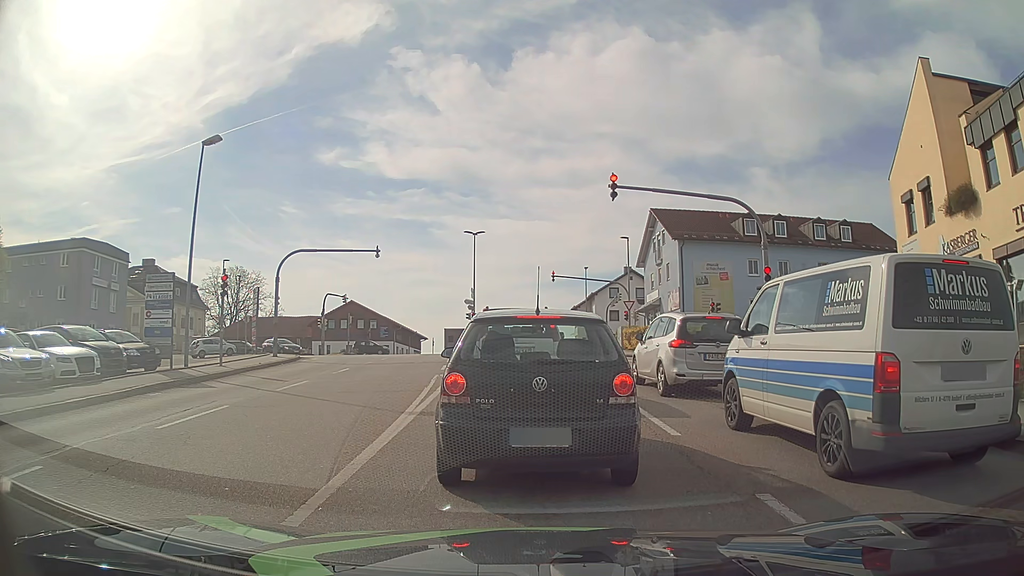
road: tertiary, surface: asphalt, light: Day
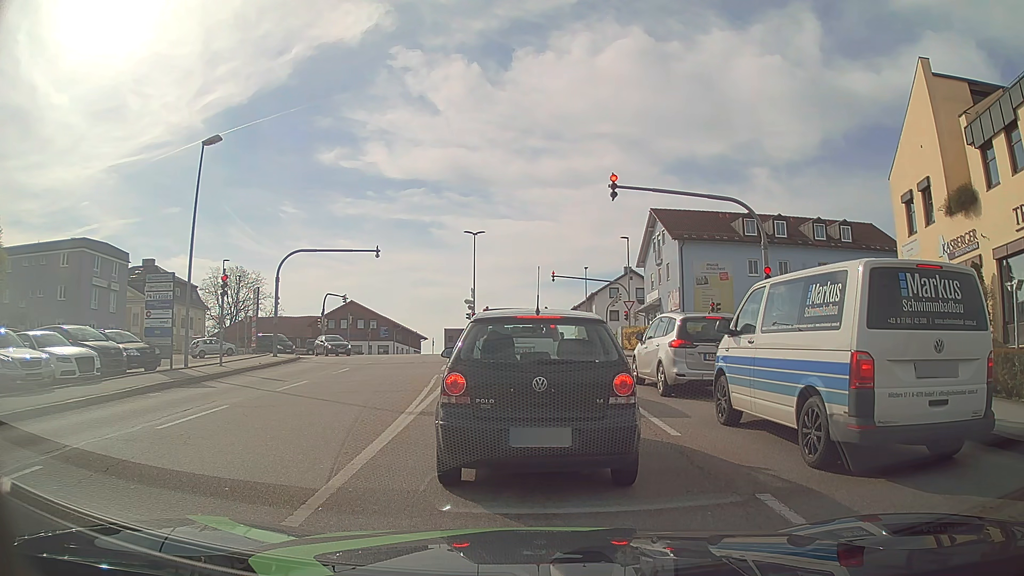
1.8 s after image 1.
(0.0, 0.0) m; 0°
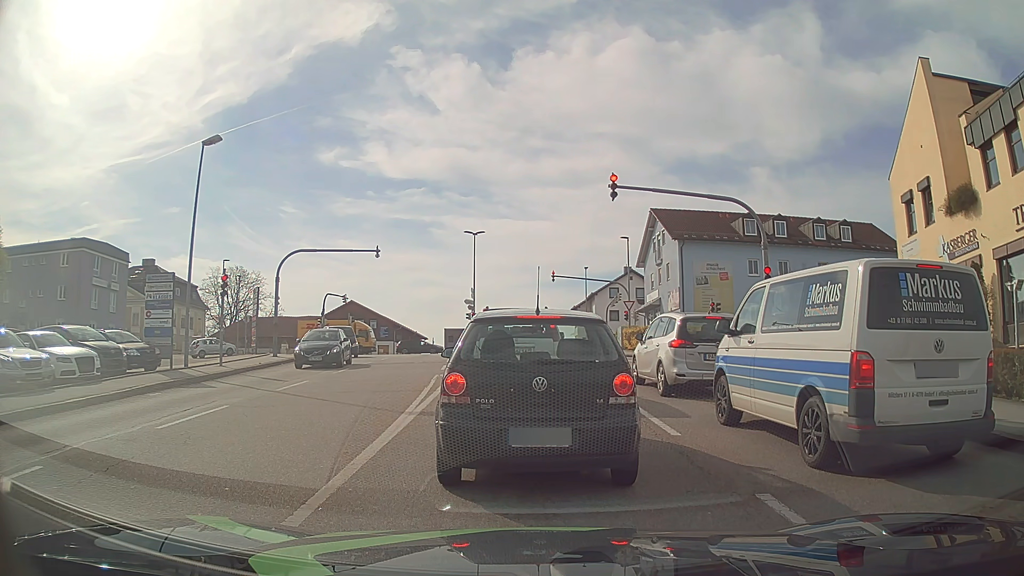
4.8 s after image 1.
(0.0, 0.0) m; 0°
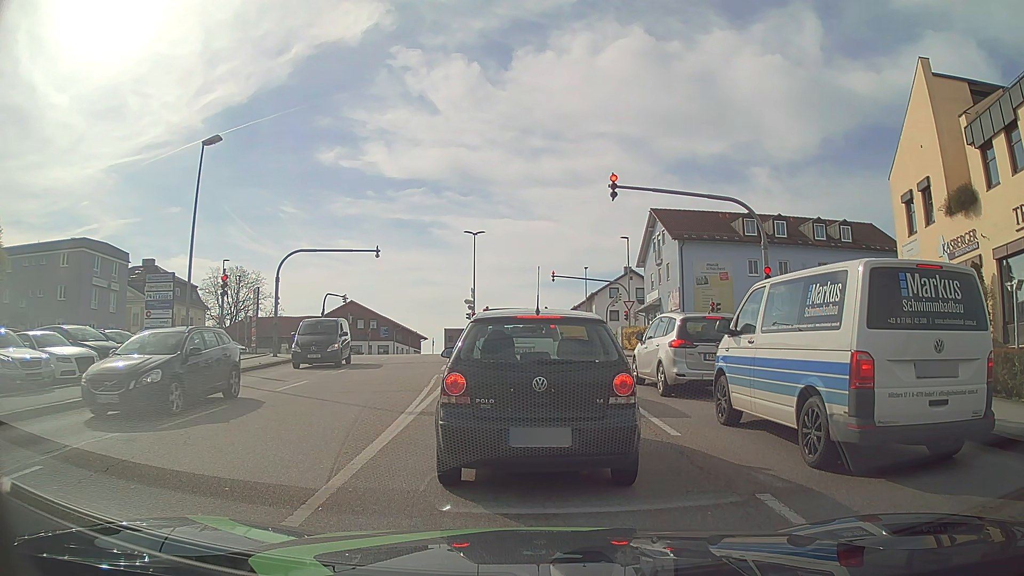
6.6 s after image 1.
(0.0, 0.0) m; 0°
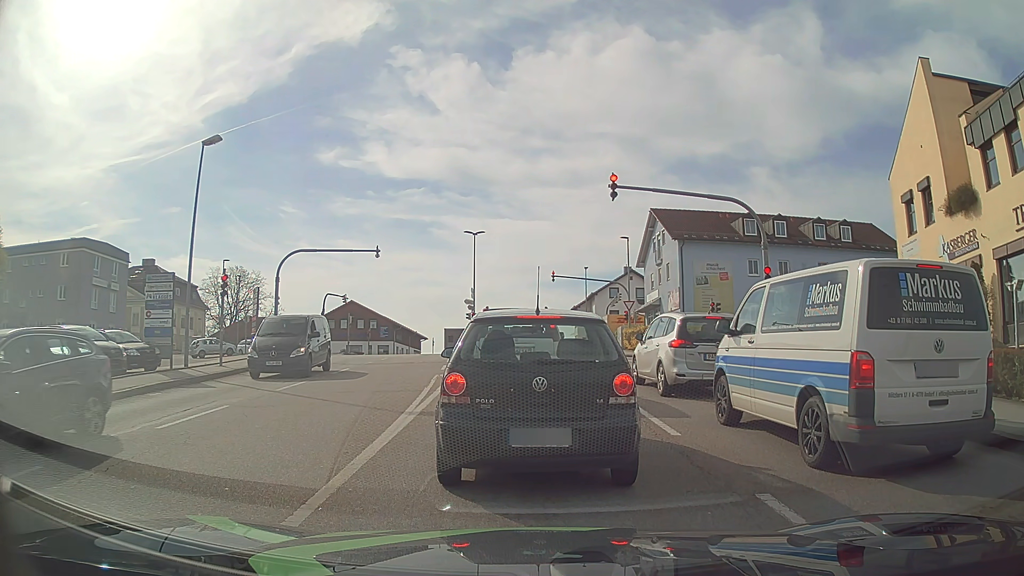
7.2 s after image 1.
(0.0, 0.0) m; 0°
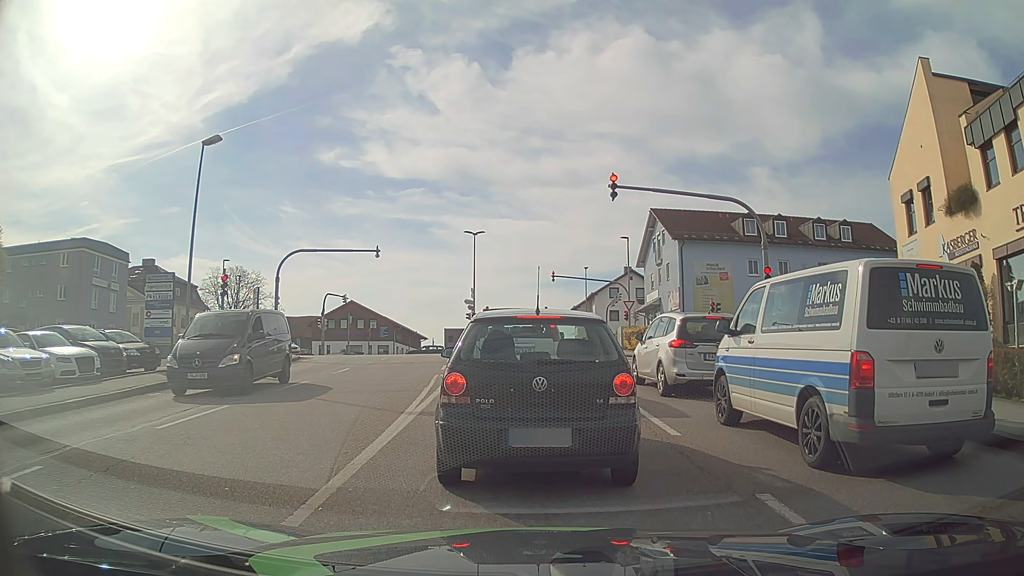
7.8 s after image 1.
(0.0, 0.0) m; 0°
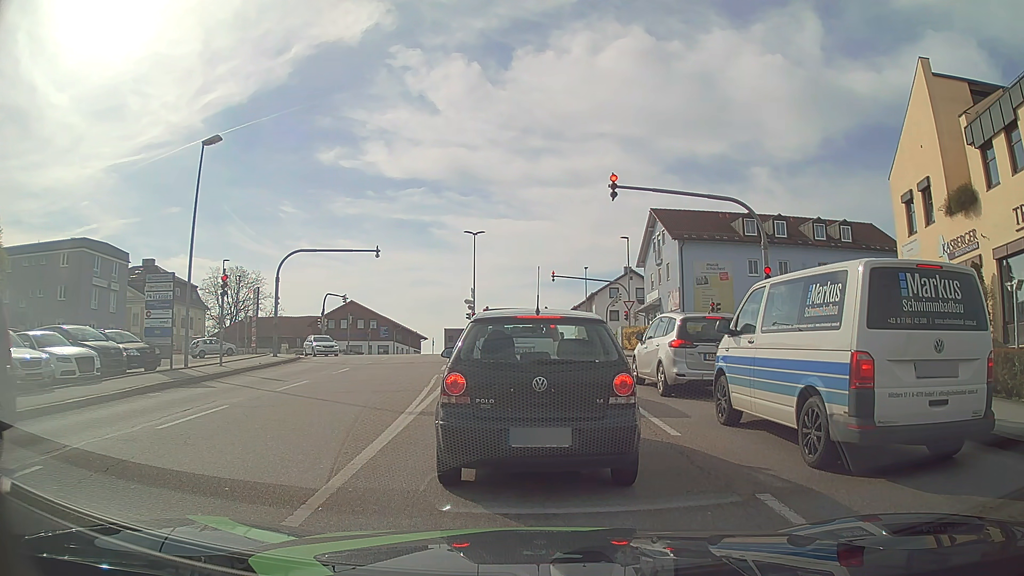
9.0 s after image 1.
(0.0, 0.0) m; 0°
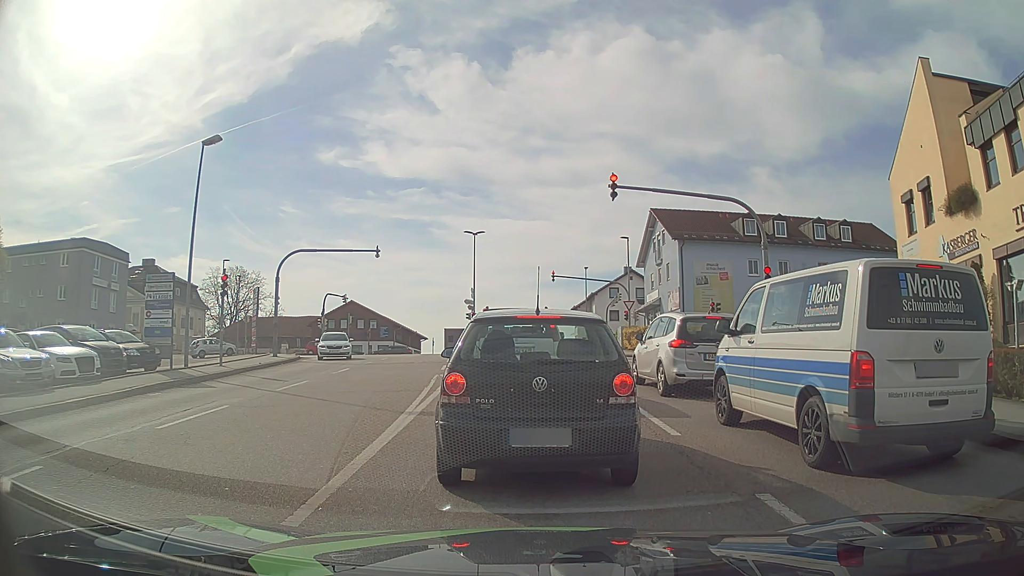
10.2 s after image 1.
(0.0, 0.0) m; 0°
(0, +10) (-1, +20) (-2, +30) (-2, +40) (-3, +50) (-4, +60) (-8, +69) (-17, +73) (-27, +73) (-37, +73) m
